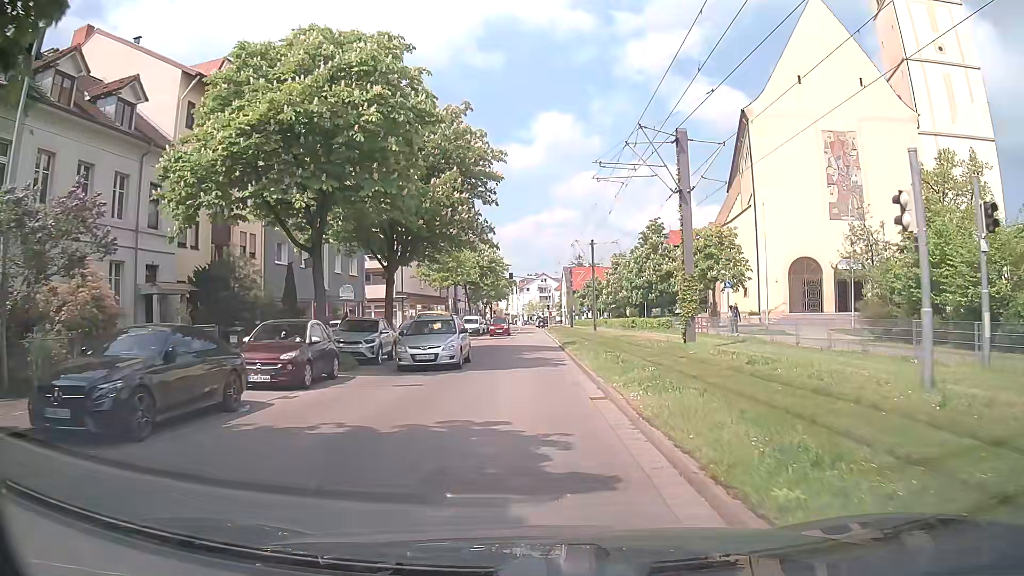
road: residential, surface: asphalt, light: Day
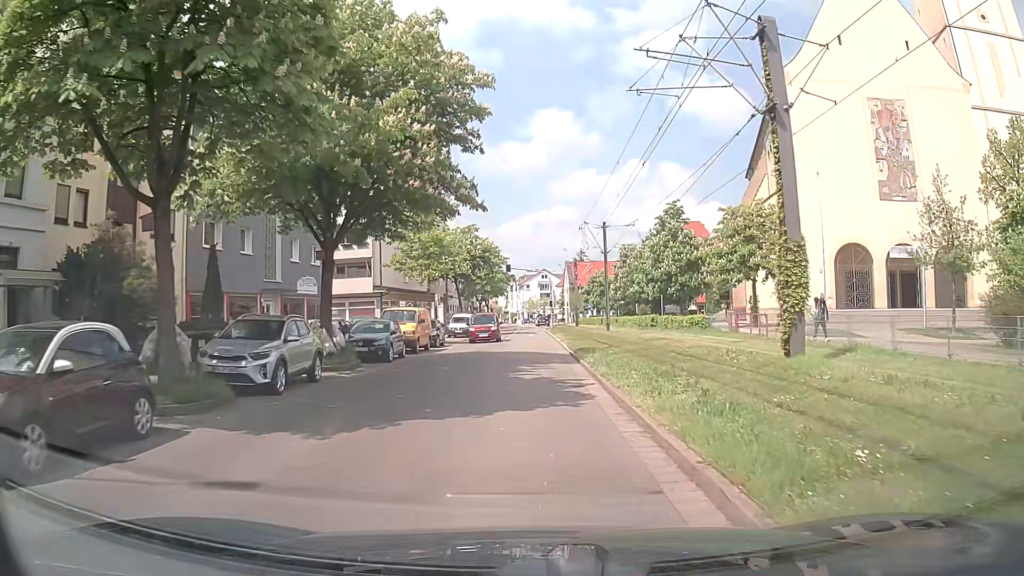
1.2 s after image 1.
(+0.2, +8.9) m; +1°
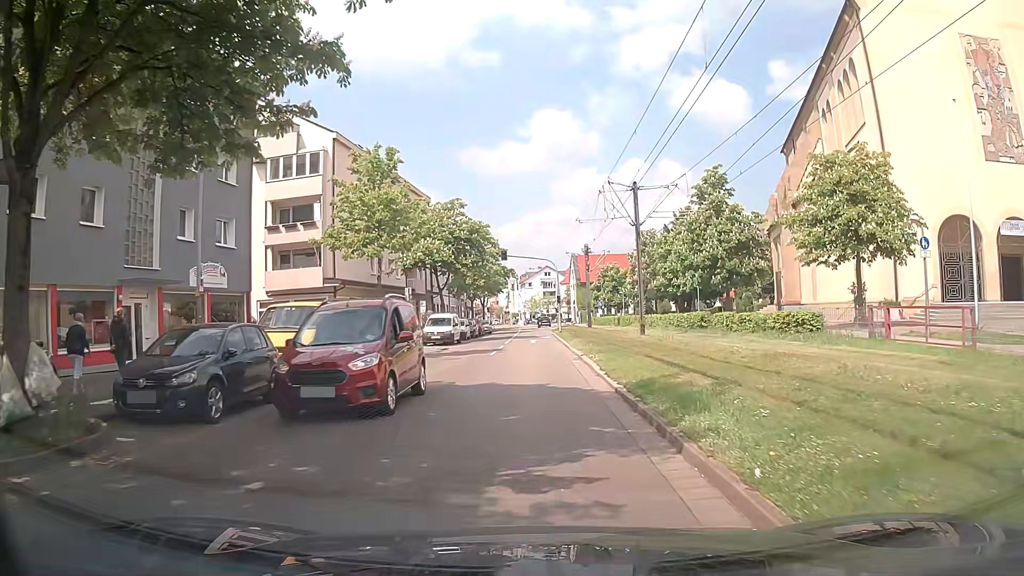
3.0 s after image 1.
(+0.1, +13.2) m; 0°
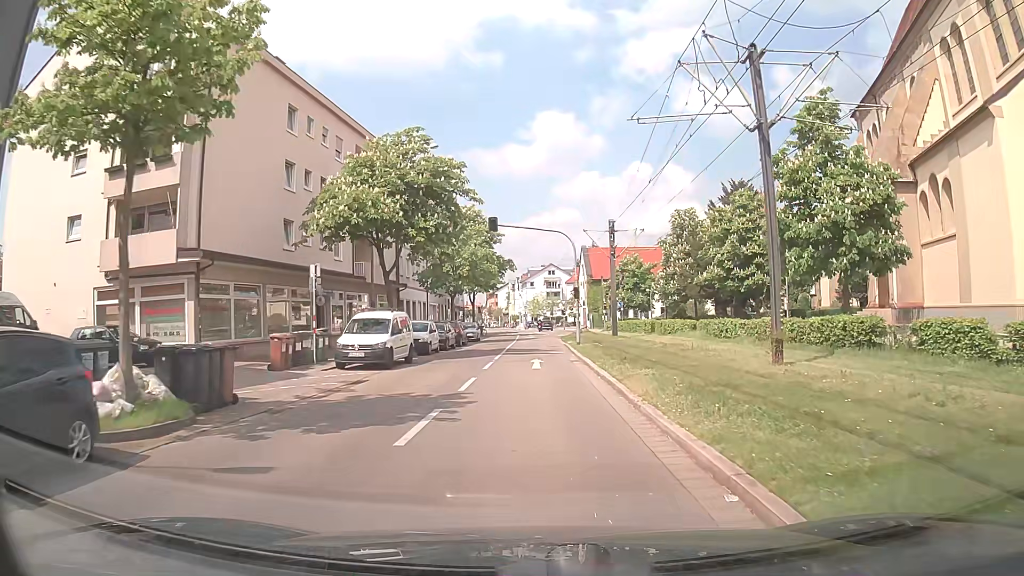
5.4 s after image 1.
(-0.2, +17.5) m; 0°
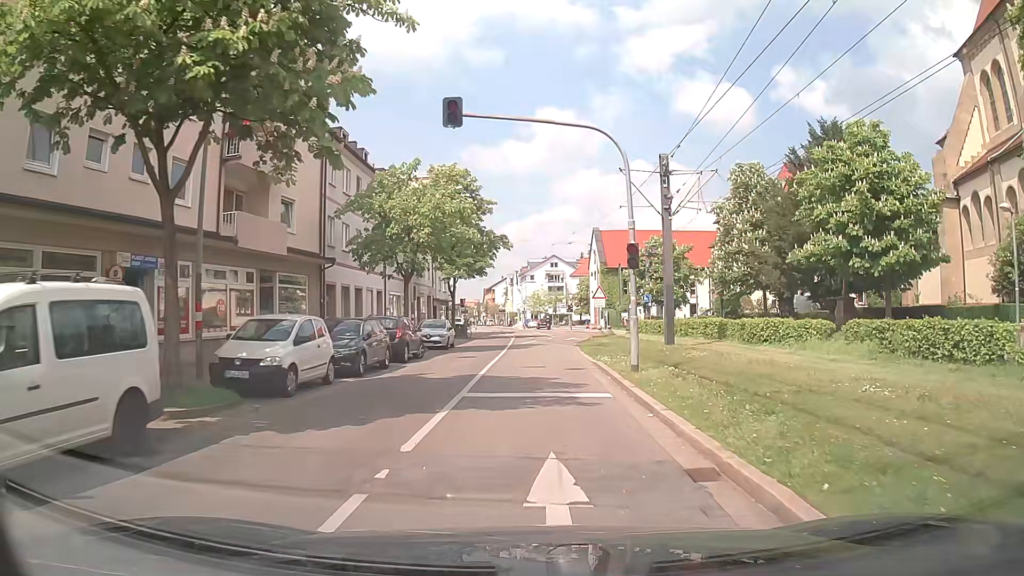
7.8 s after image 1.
(-0.2, +17.5) m; 0°
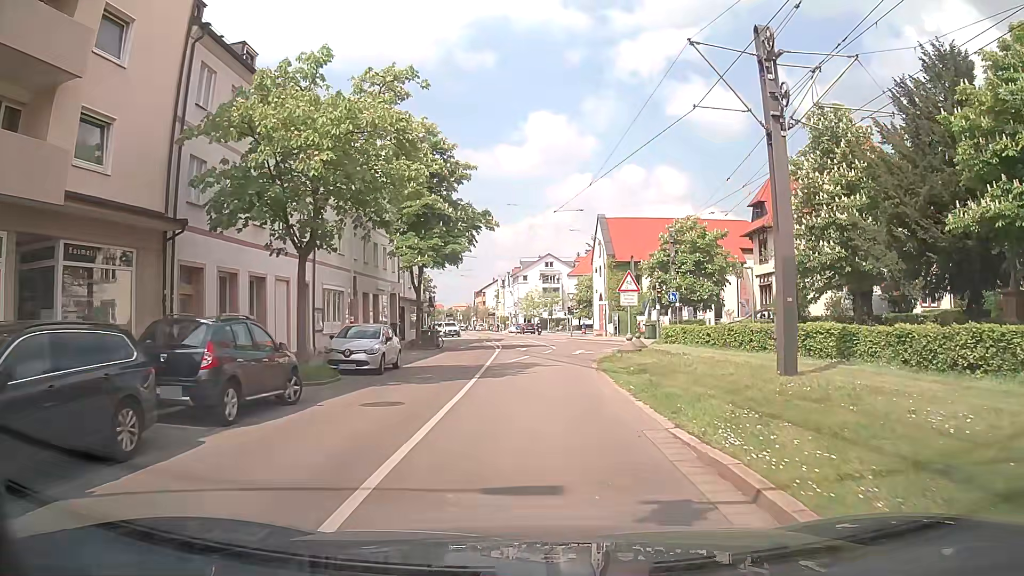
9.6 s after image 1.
(0.0, +13.1) m; 0°
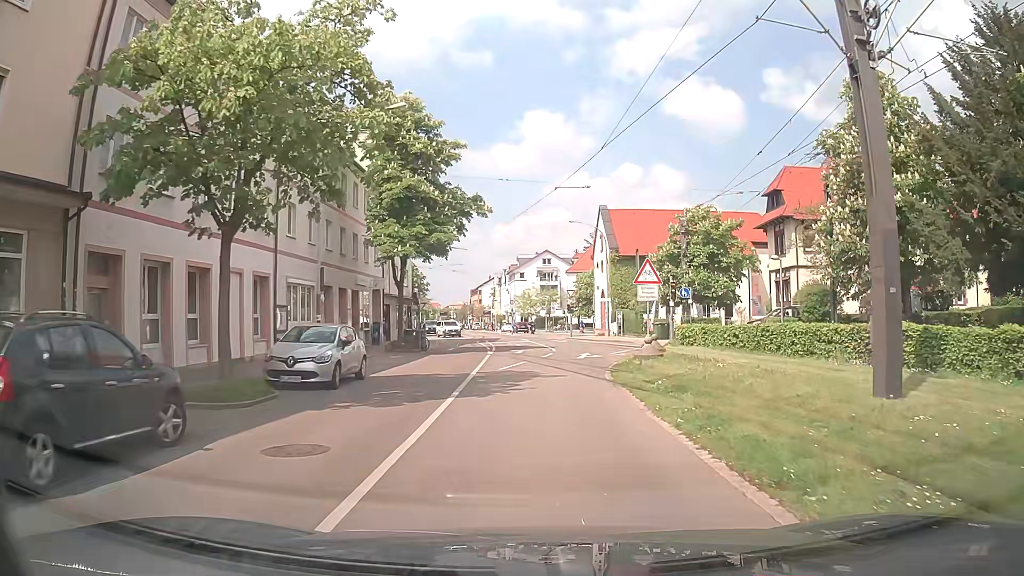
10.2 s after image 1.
(0.0, +4.3) m; 0°
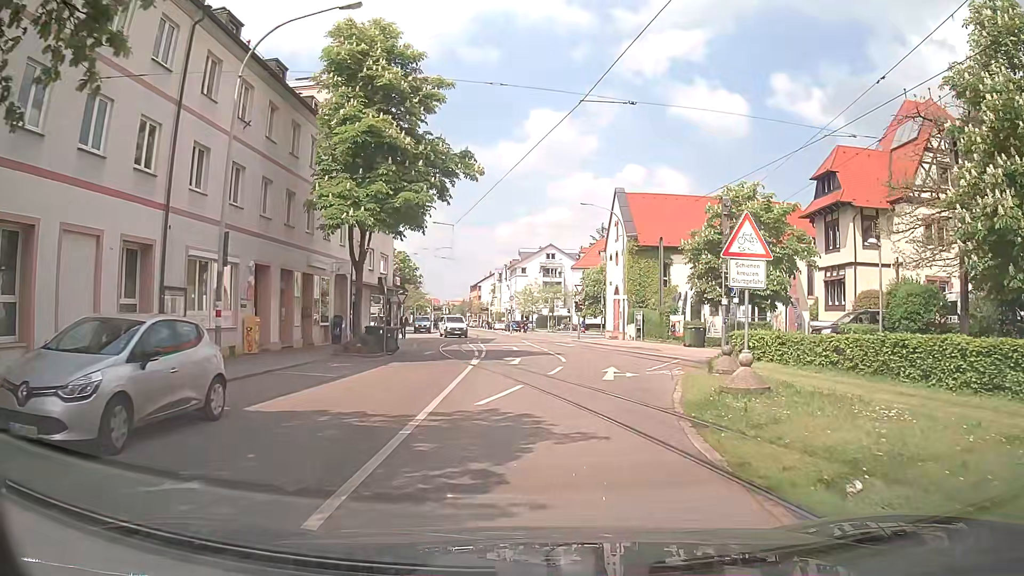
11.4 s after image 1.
(0.0, +8.6) m; 0°
(0, +10) (0, +20) (0, +30) (-1, +40) (-2, +50) (-5, +59) (-13, +64) (-23, +63) (-33, +62) (-43, +61) m
